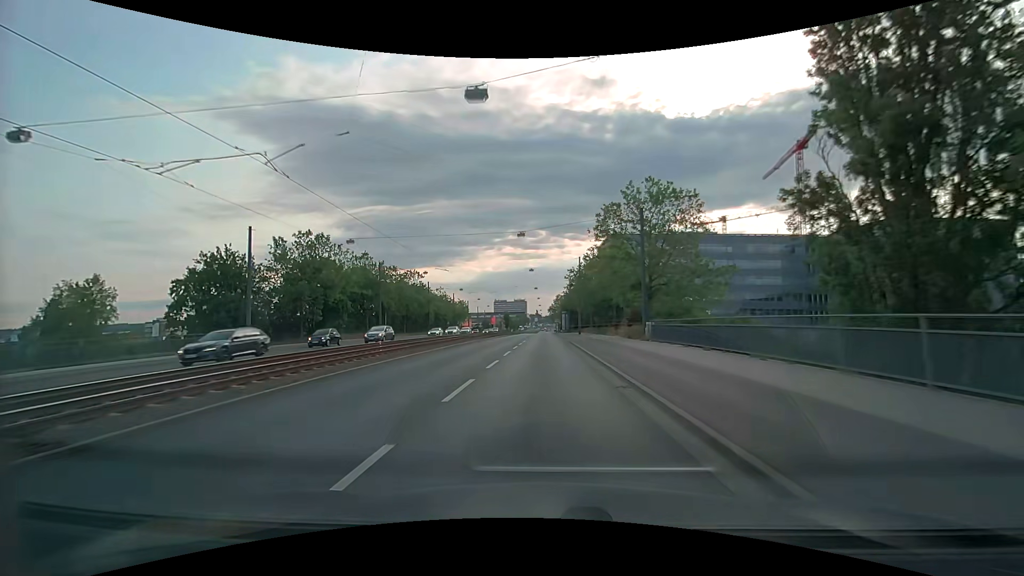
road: primary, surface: asphalt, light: Day
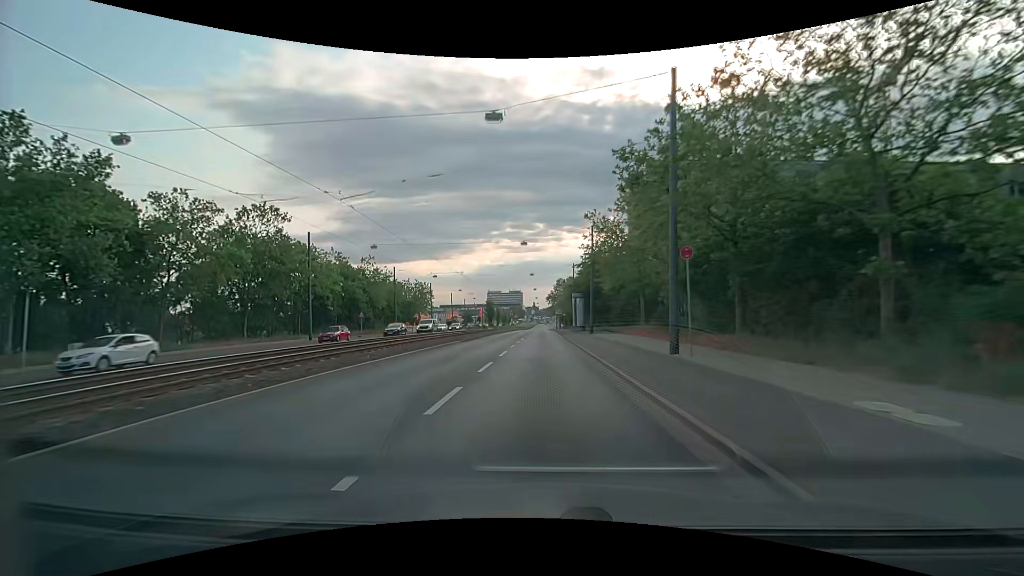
(+0.3, +49.9) m; +1°
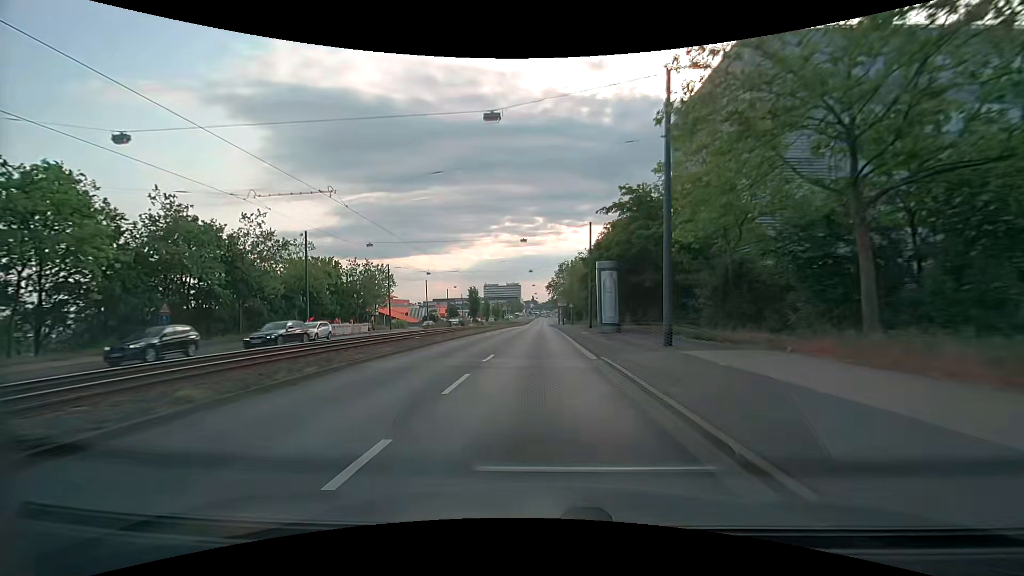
(0.0, +29.7) m; 0°
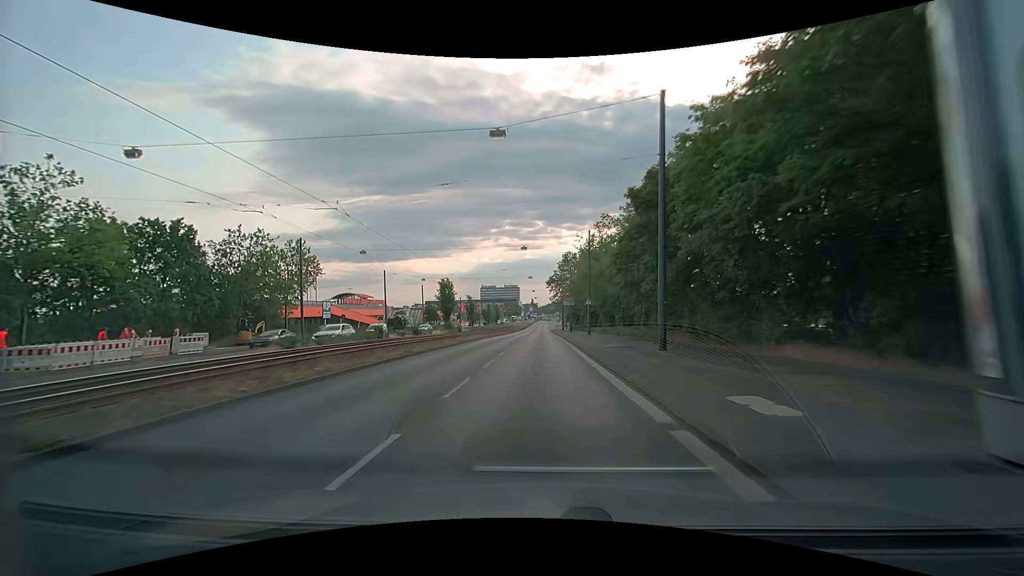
(+0.2, +29.6) m; 0°
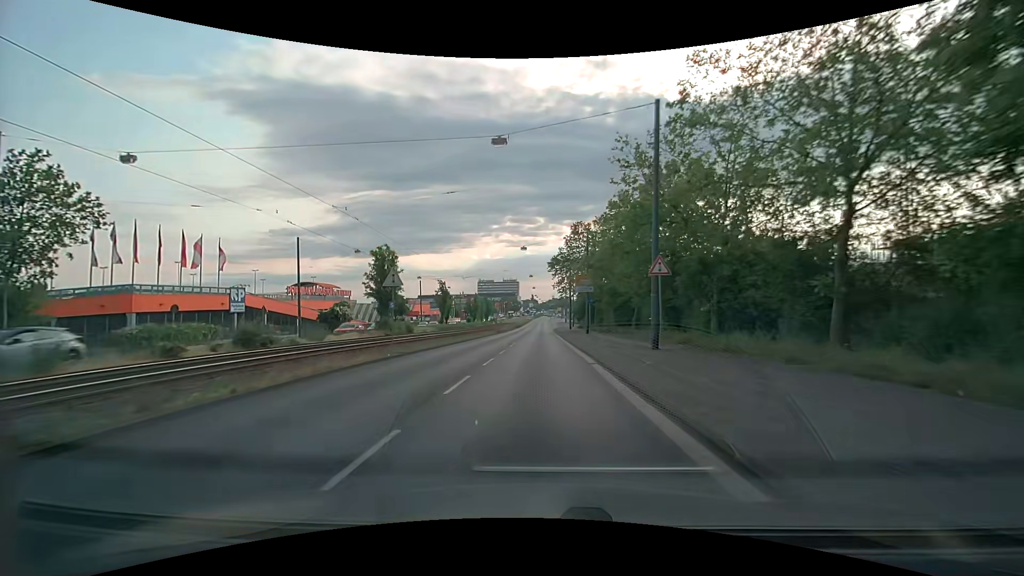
(0.0, +29.5) m; 0°
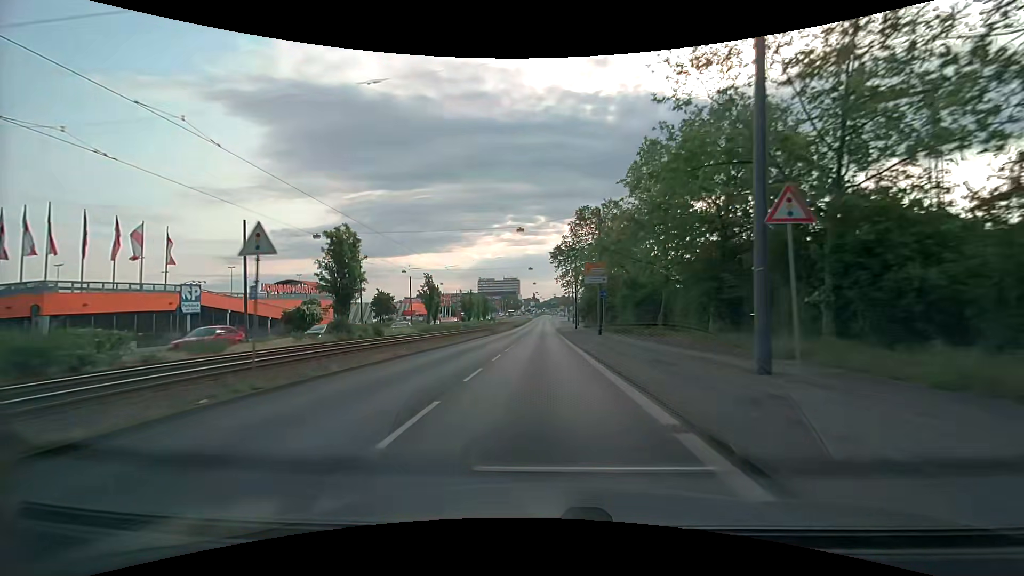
(0.0, +9.9) m; 0°
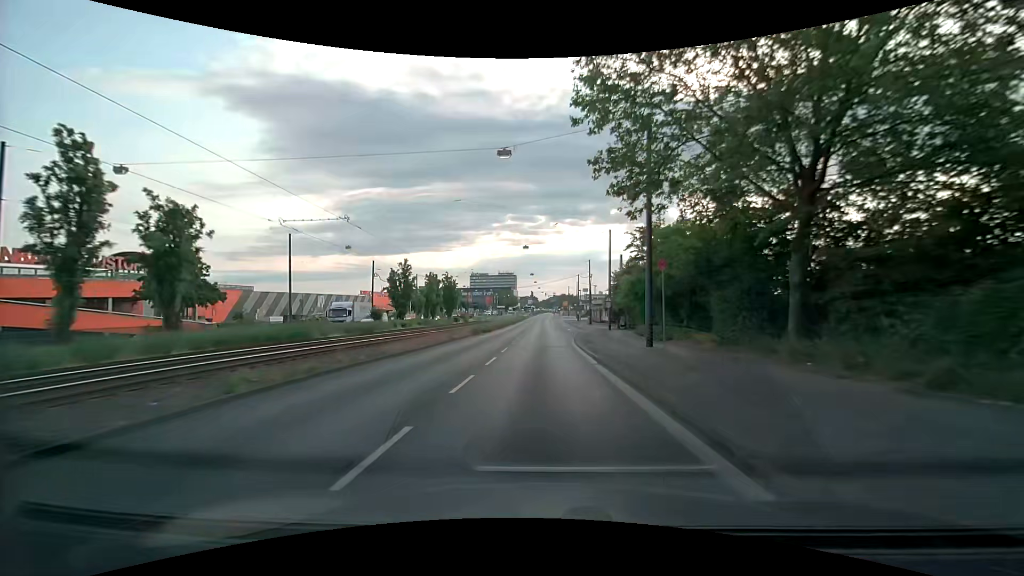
(-0.3, +49.7) m; -1°
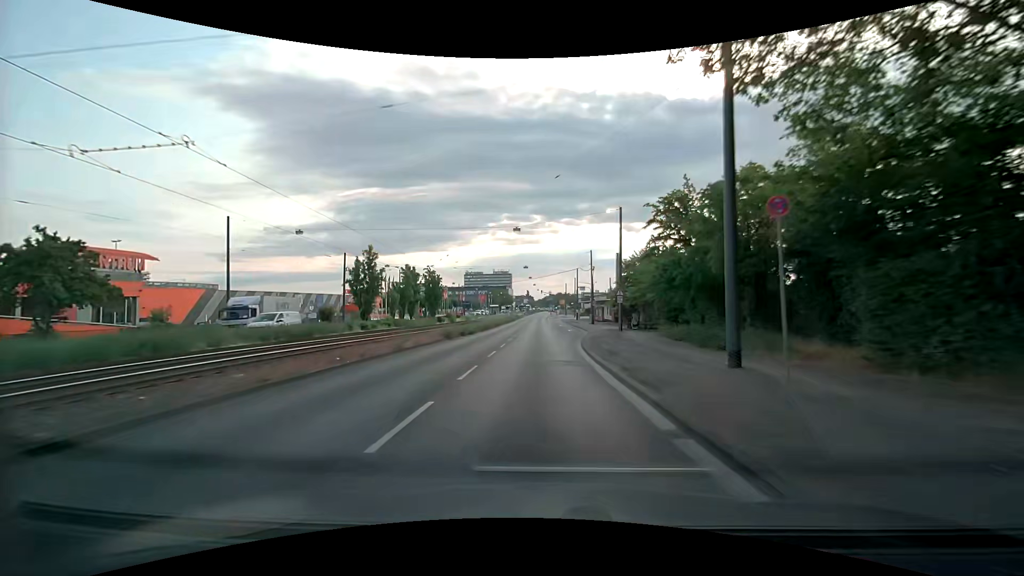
(+0.1, +10.0) m; +1°
(0, +10) (0, +20) (+1, +30) (+2, +40) (+2, +50) (+3, +60) (+3, +70) (+3, +80) (+3, +90) (+3, +100) m
